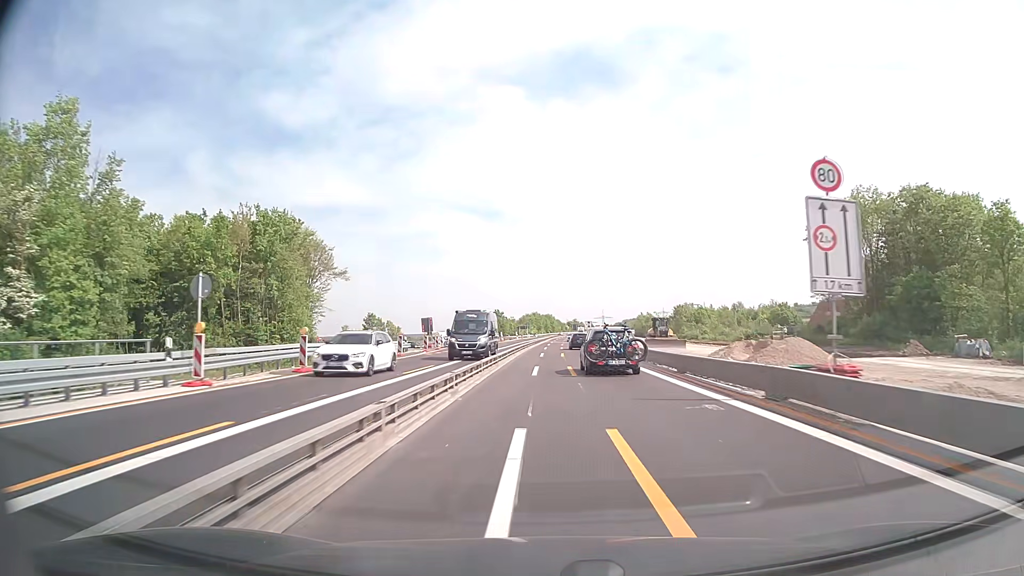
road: motorway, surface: asphalt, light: Day
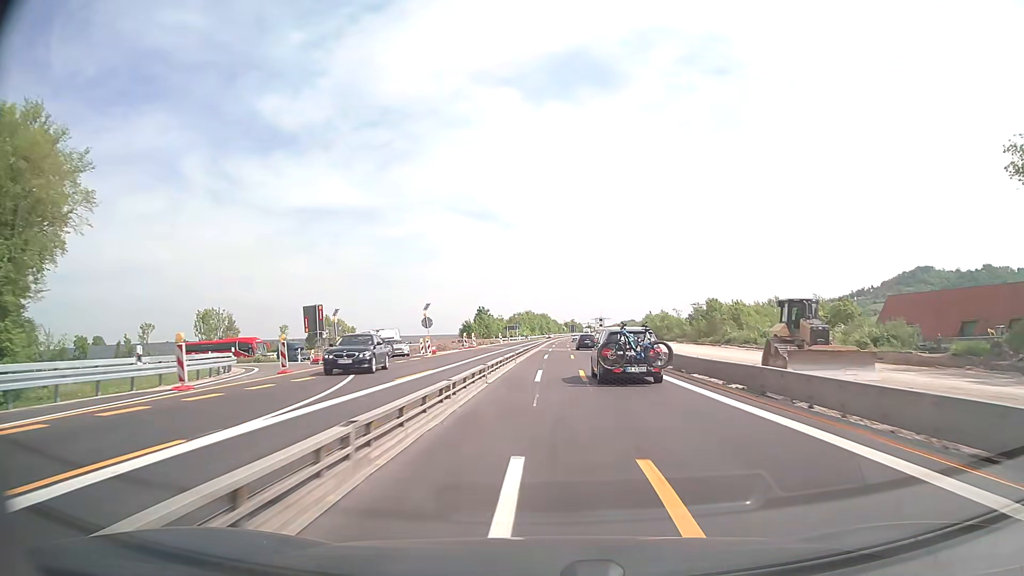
(+0.1, +37.9) m; 0°
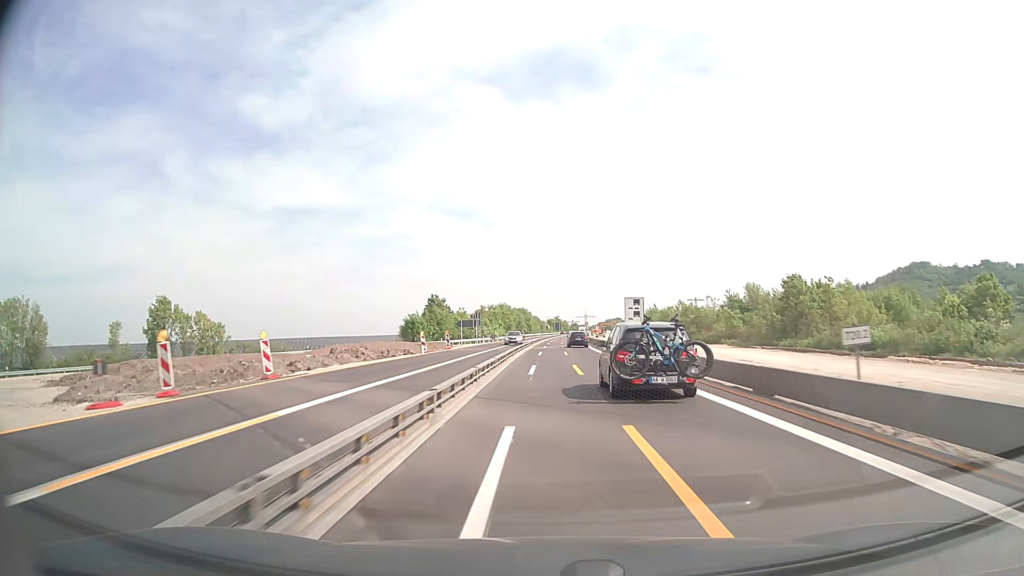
(+0.8, +51.5) m; +2°
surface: concrete
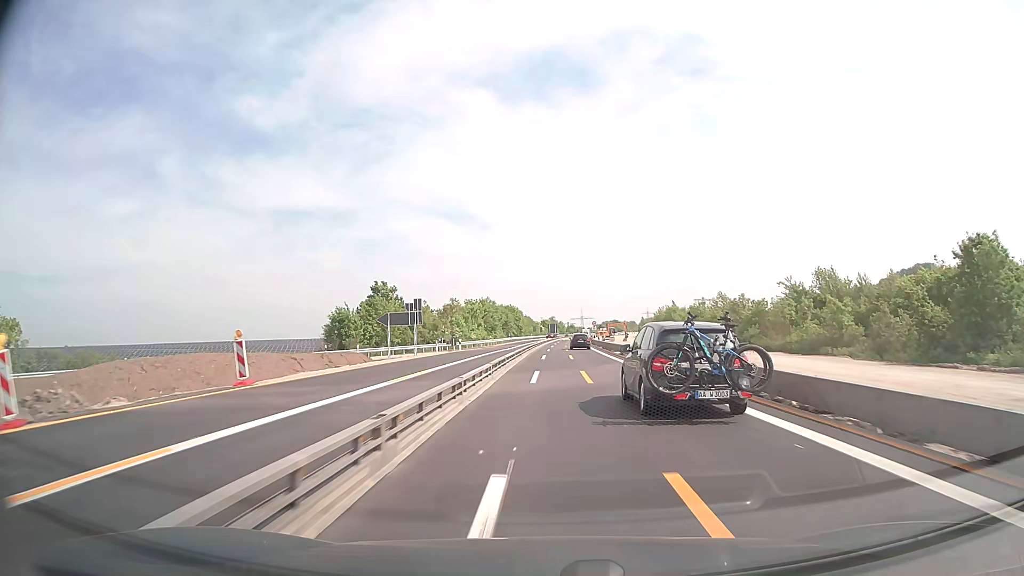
(+0.1, +39.1) m; +1°
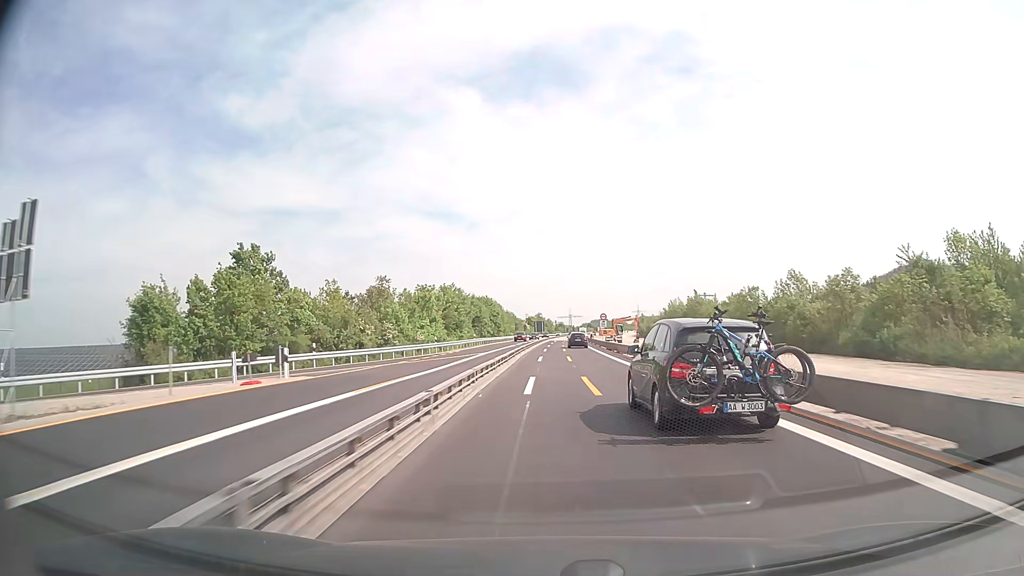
(+0.3, +39.2) m; +1°
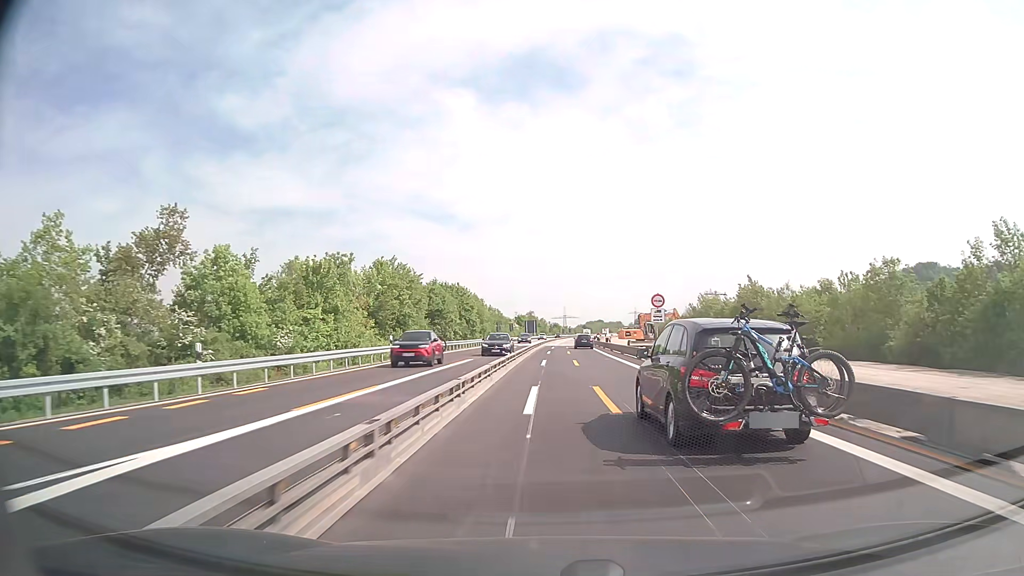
(+0.2, +39.4) m; +1°
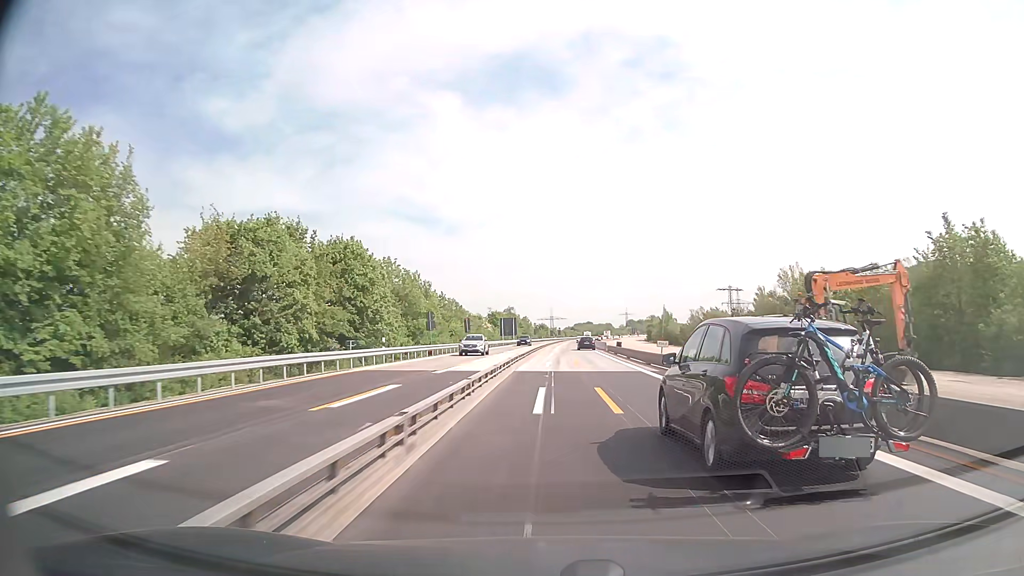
(+0.6, +53.3) m; +1°
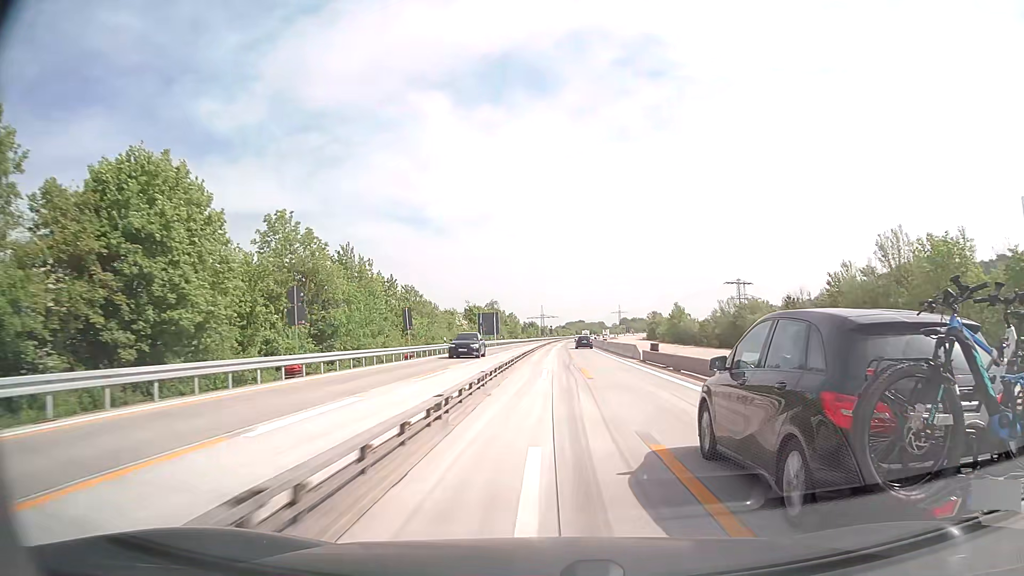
(+0.2, +28.1) m; +1°
(0, +10) (0, +20) (0, +30) (0, +40) (+1, +50) (+1, +60) (+1, +70) (+2, +80) (+2, +90) (+3, +100) m
